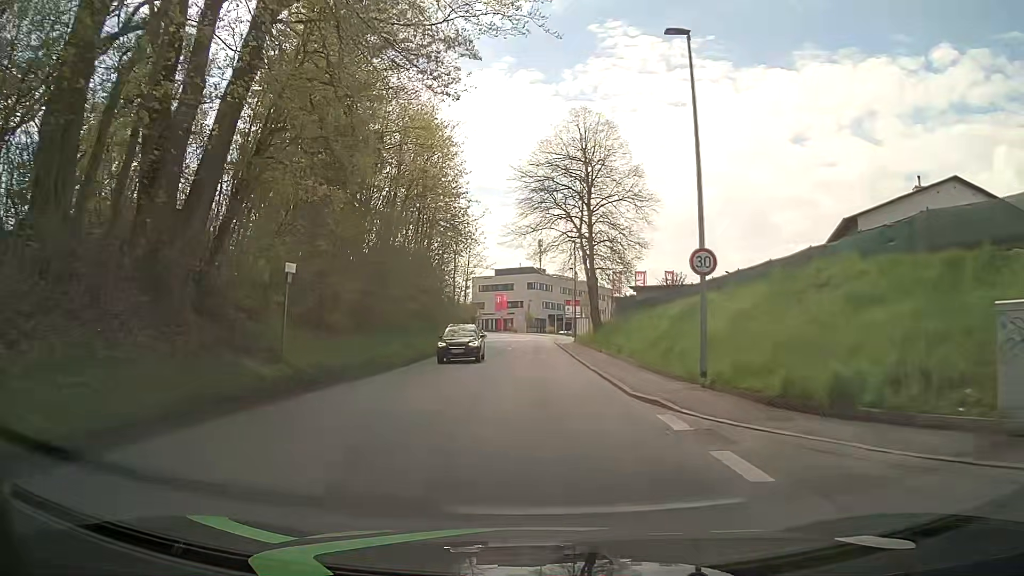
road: tertiary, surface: asphalt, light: Day
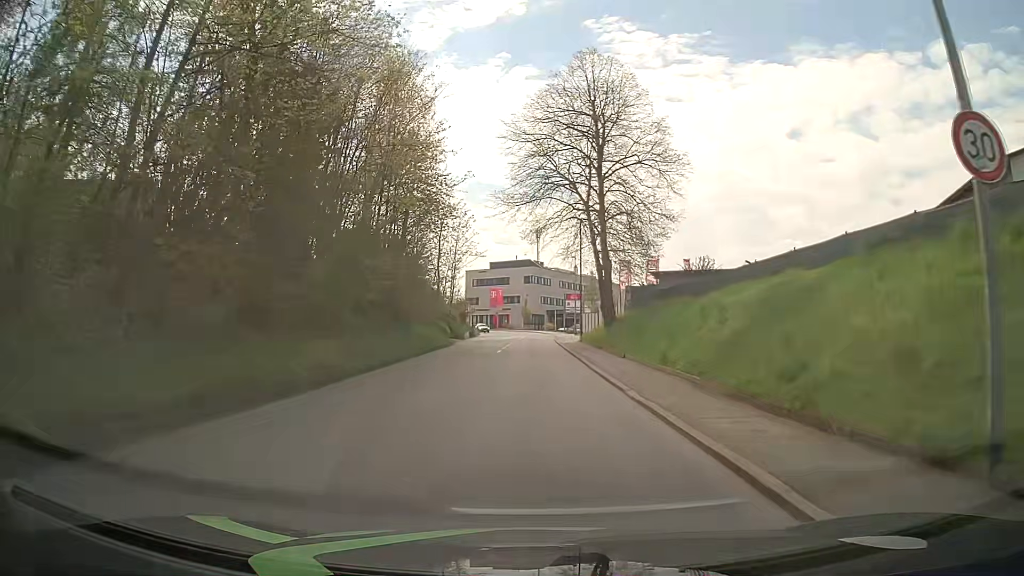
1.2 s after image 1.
(-0.1, +9.6) m; 0°
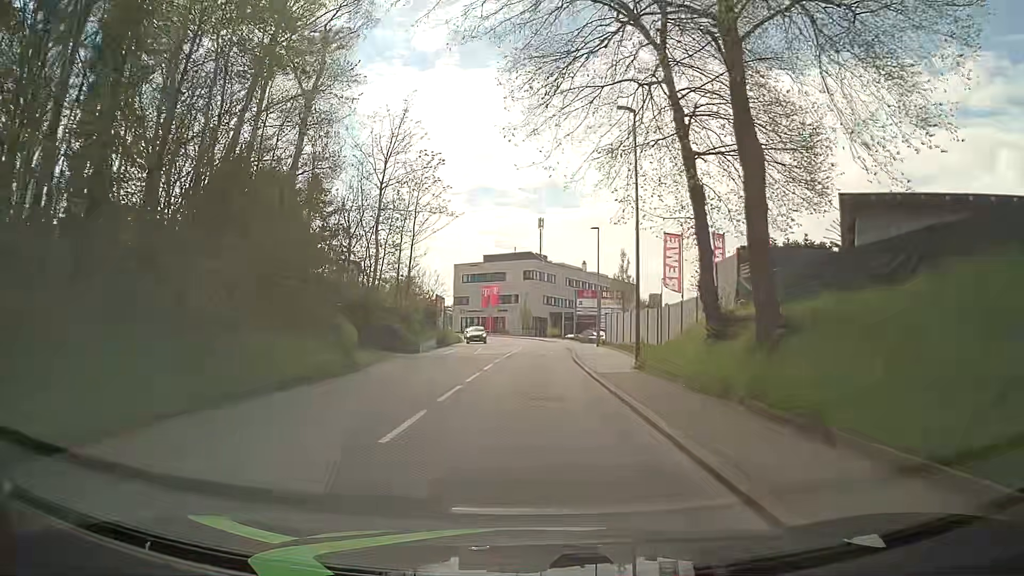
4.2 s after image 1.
(-0.3, +24.1) m; -1°
(0, +10) (0, +20) (0, +30) (0, +40) (0, +50) (0, +60) (0, +70) (-1, +80) (-3, +90) (-6, +99) m
